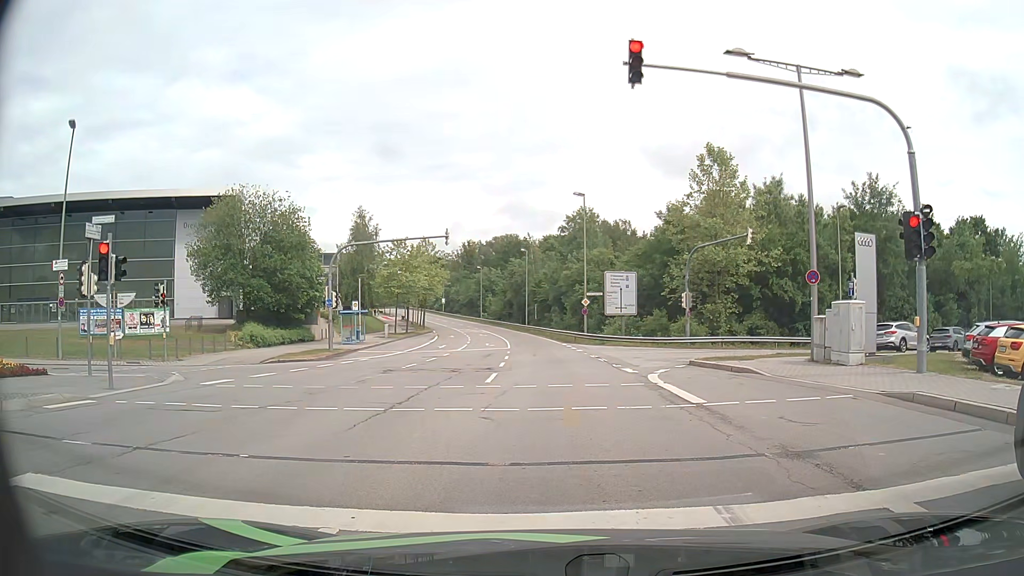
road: secondary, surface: asphalt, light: Day
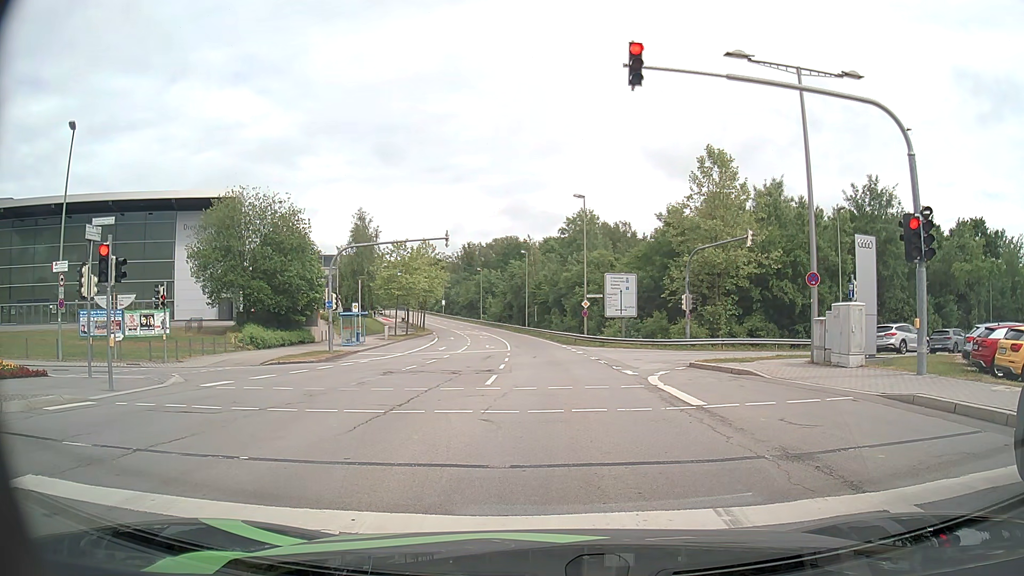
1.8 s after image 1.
(0.0, +0.1) m; 0°
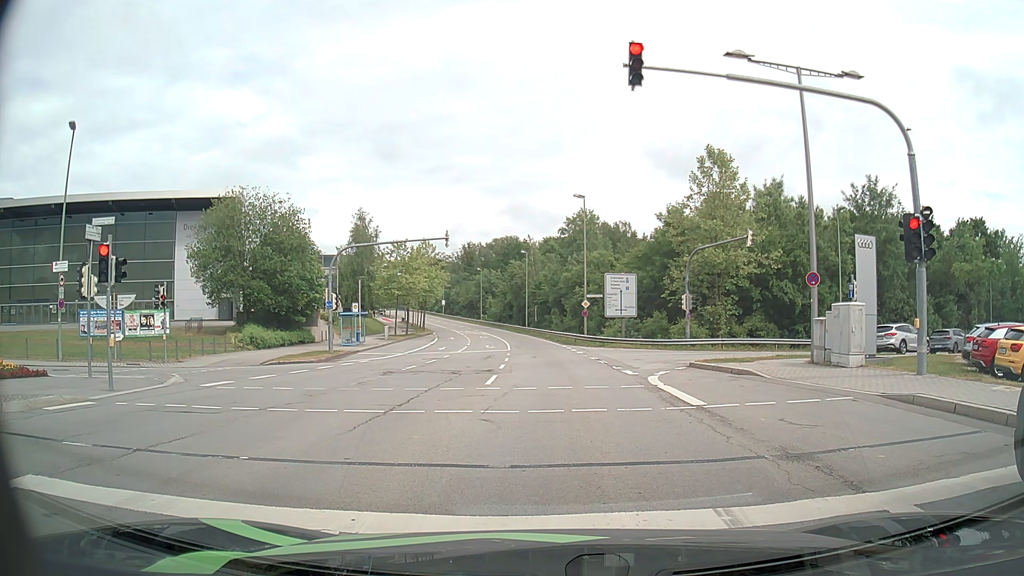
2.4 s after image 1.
(0.0, 0.0) m; 0°
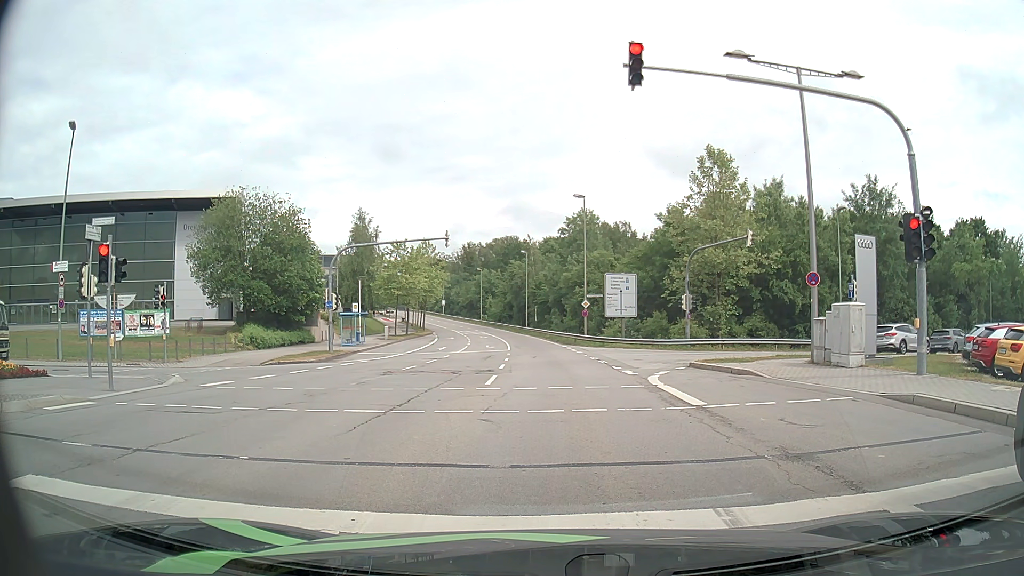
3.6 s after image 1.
(0.0, 0.0) m; 0°
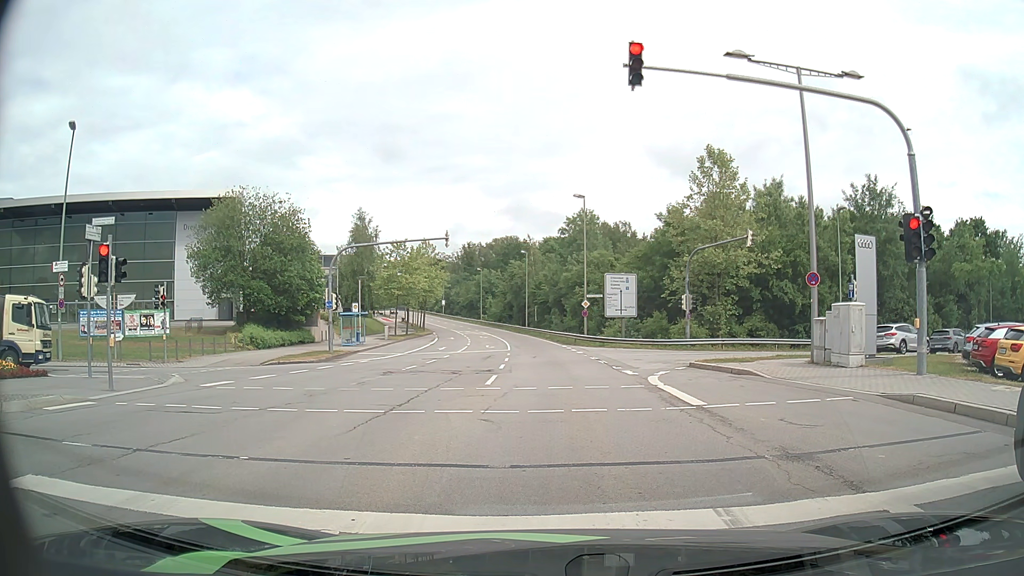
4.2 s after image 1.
(0.0, 0.0) m; 0°
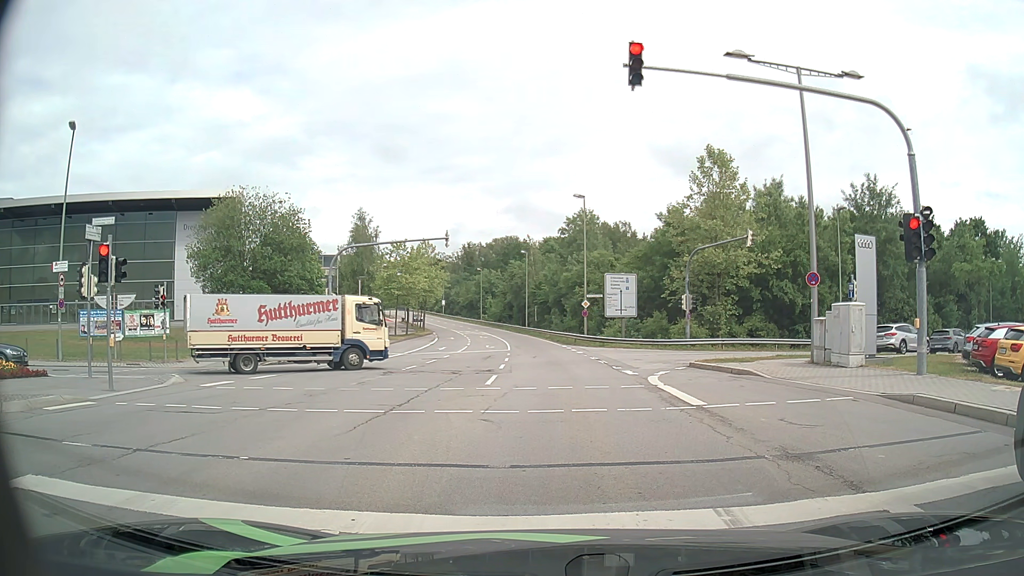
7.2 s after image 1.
(0.0, 0.0) m; 0°
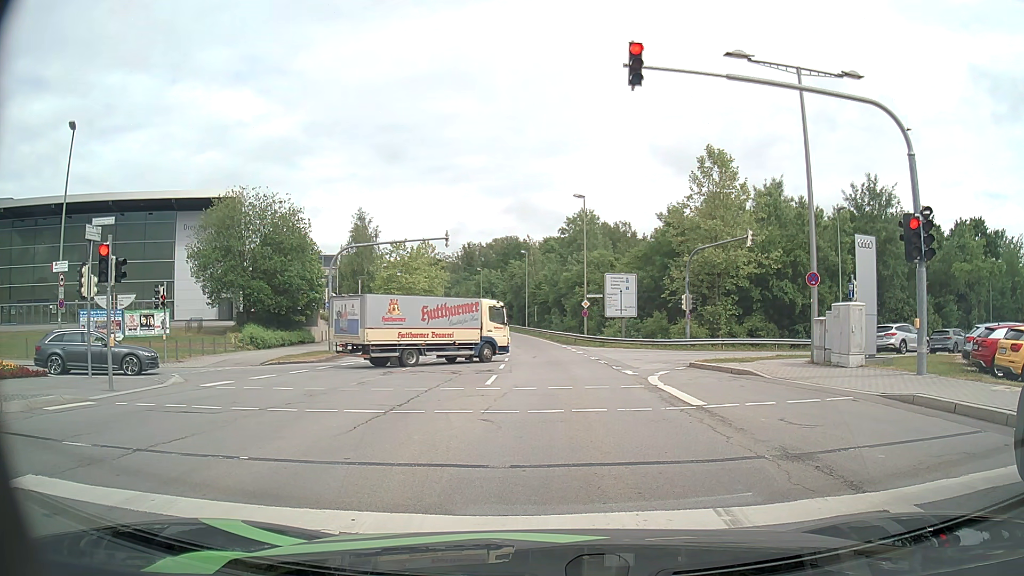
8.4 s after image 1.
(0.0, 0.0) m; 0°
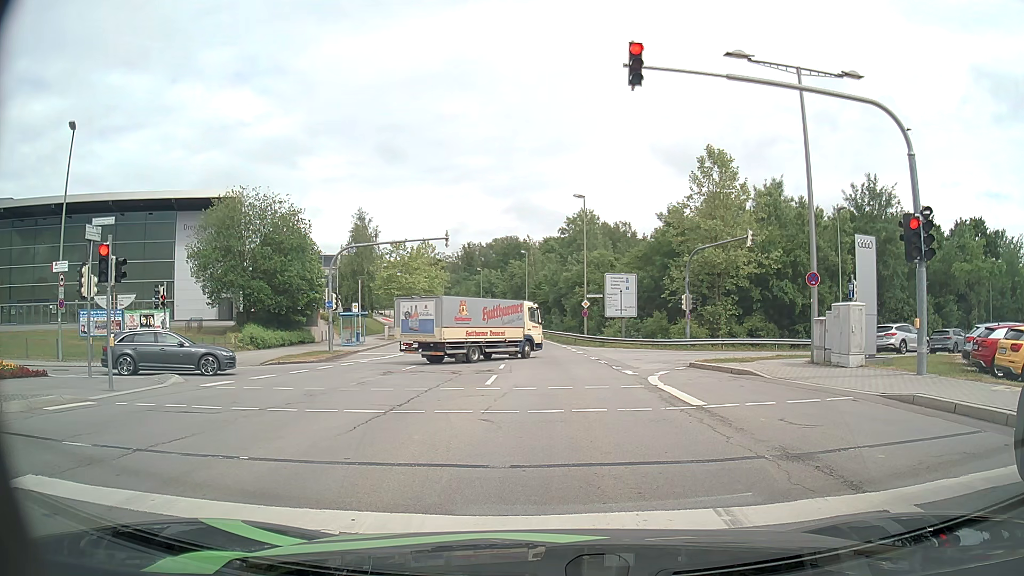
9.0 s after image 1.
(0.0, 0.0) m; 0°
(0, +10) (0, +20) (0, +30) (0, +40) (-1, +50) (-1, +60) (-2, +70) (-3, +80) (-5, +90) (-7, +99) m
